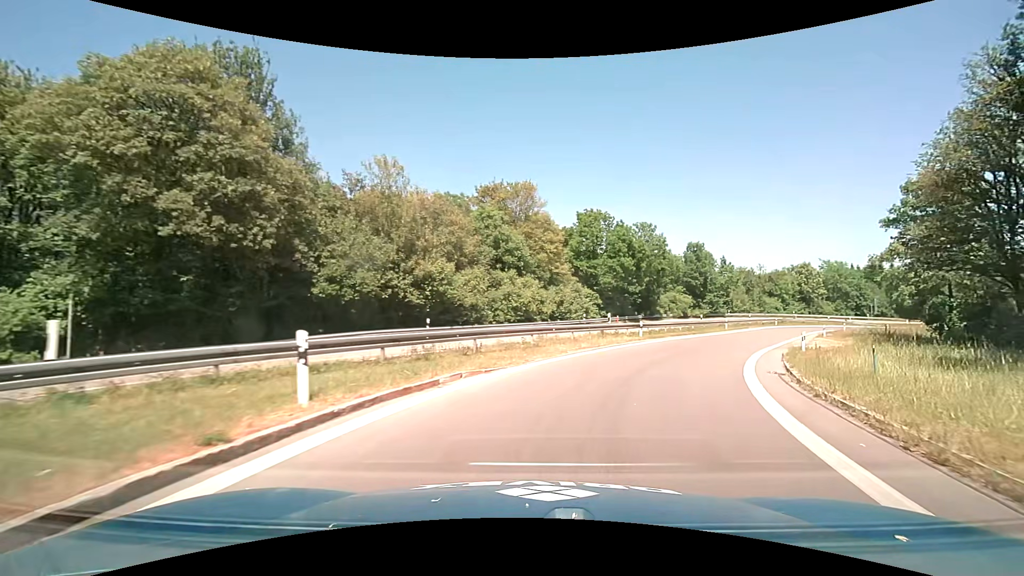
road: motorway_link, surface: asphalt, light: Day
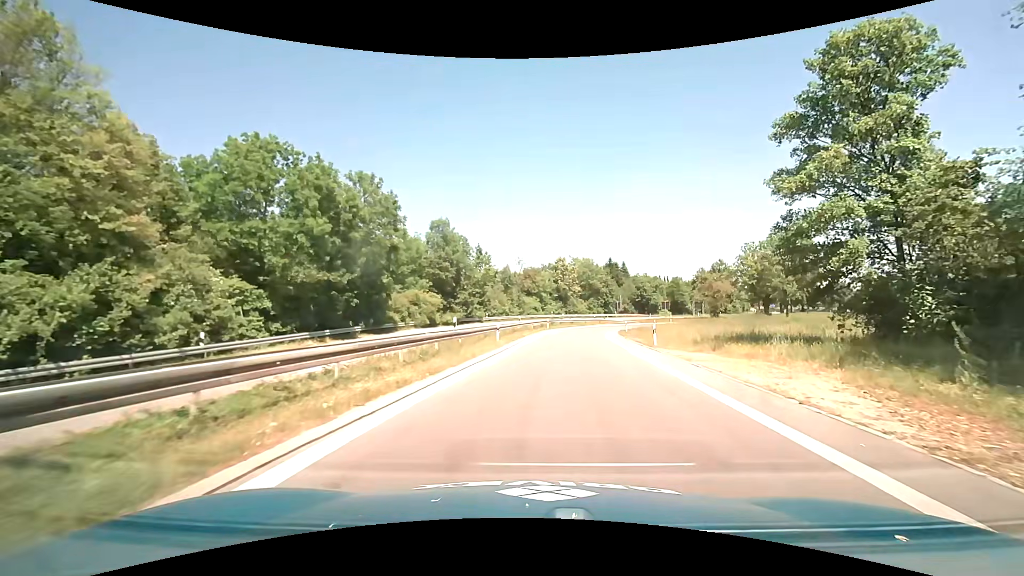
(+8.0, +26.4) m; +28°
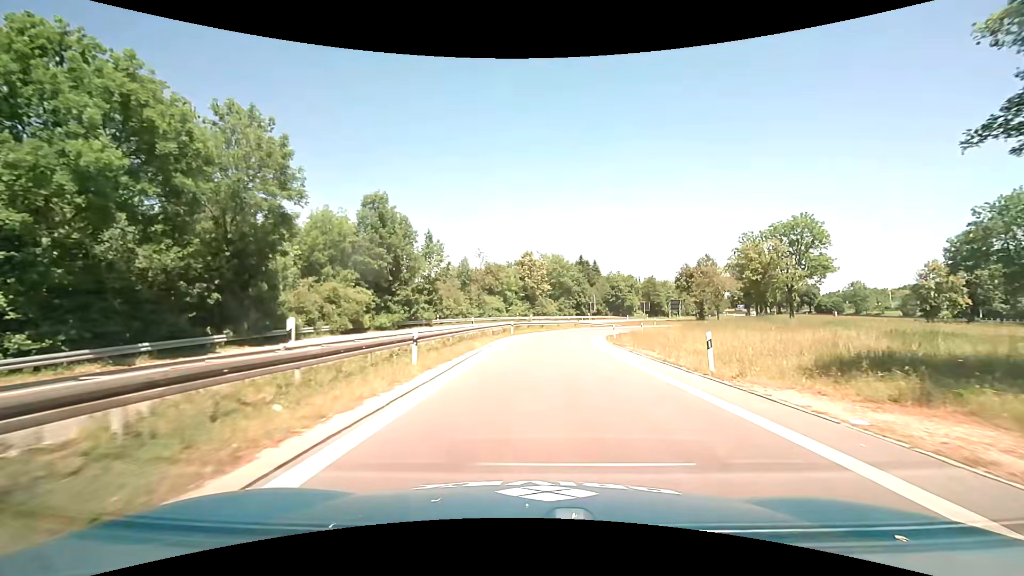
(+0.4, +12.9) m; +4°
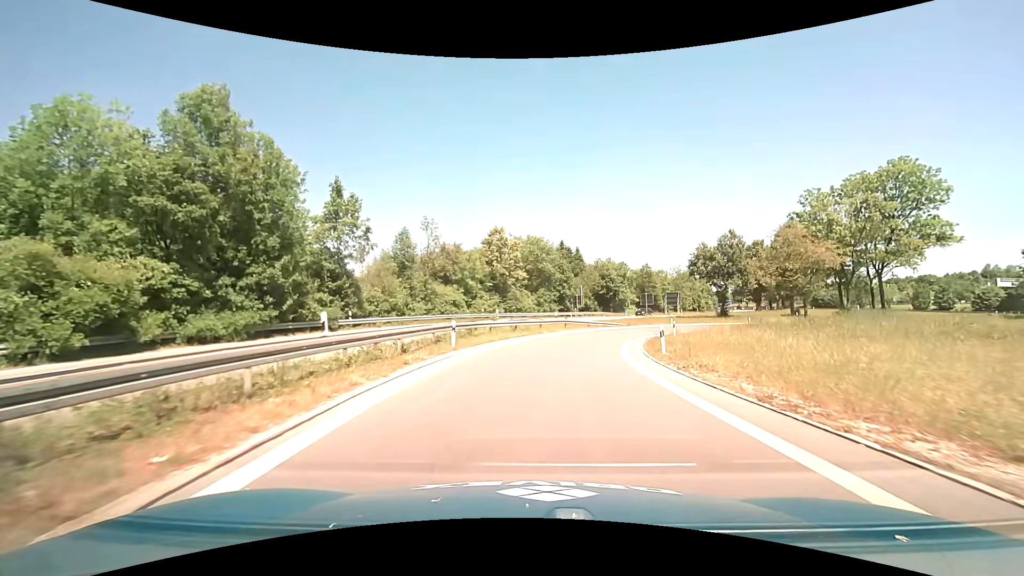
(+0.7, +20.7) m; +3°
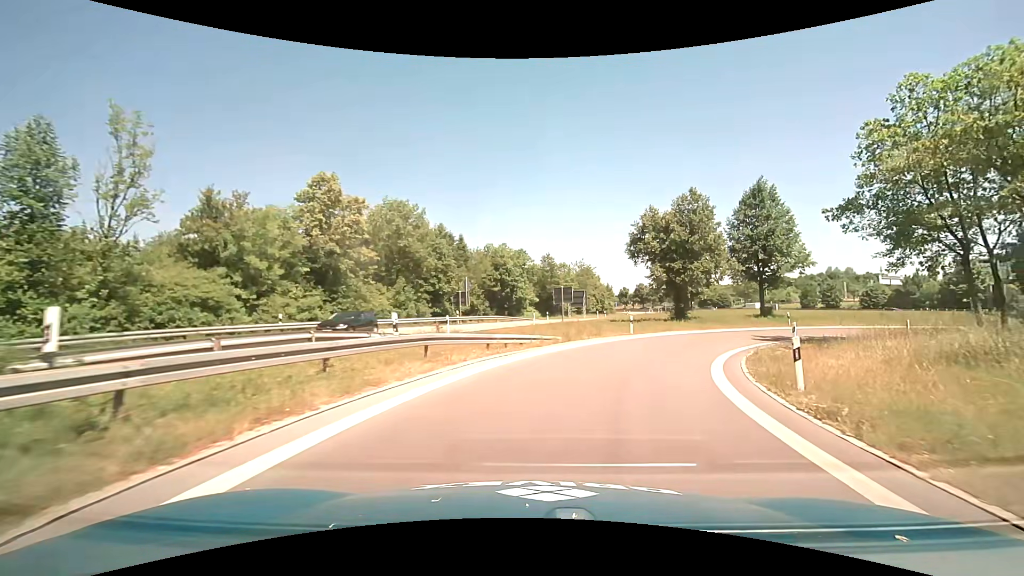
(+1.9, +25.5) m; +13°
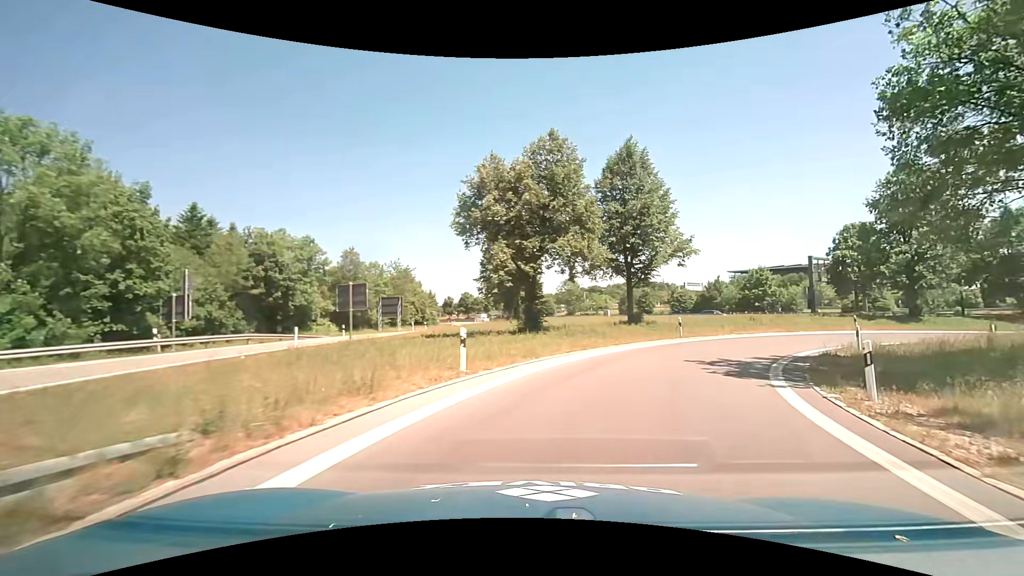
(+2.6, +16.8) m; +19°
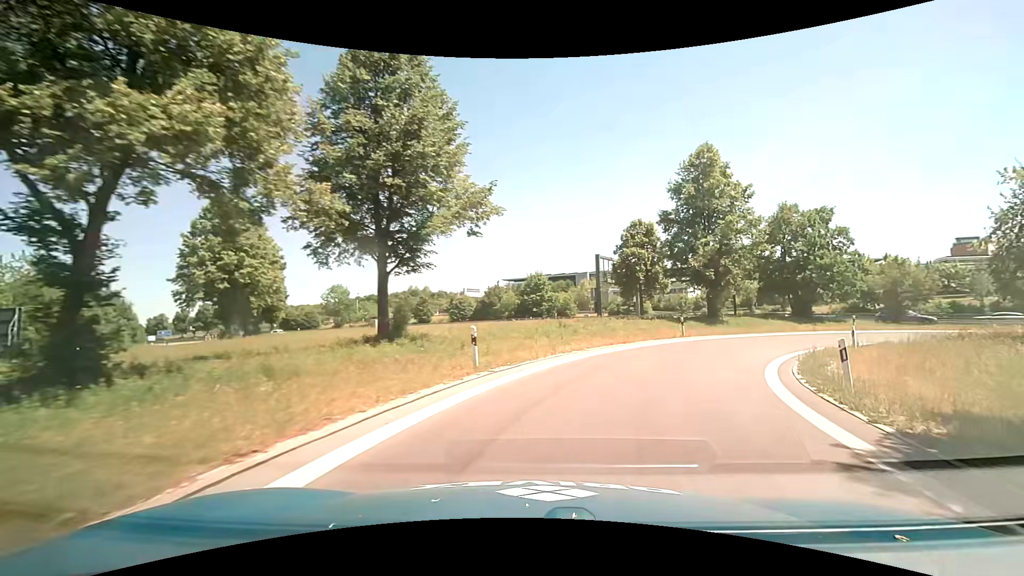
(+3.4, +15.5) m; +25°
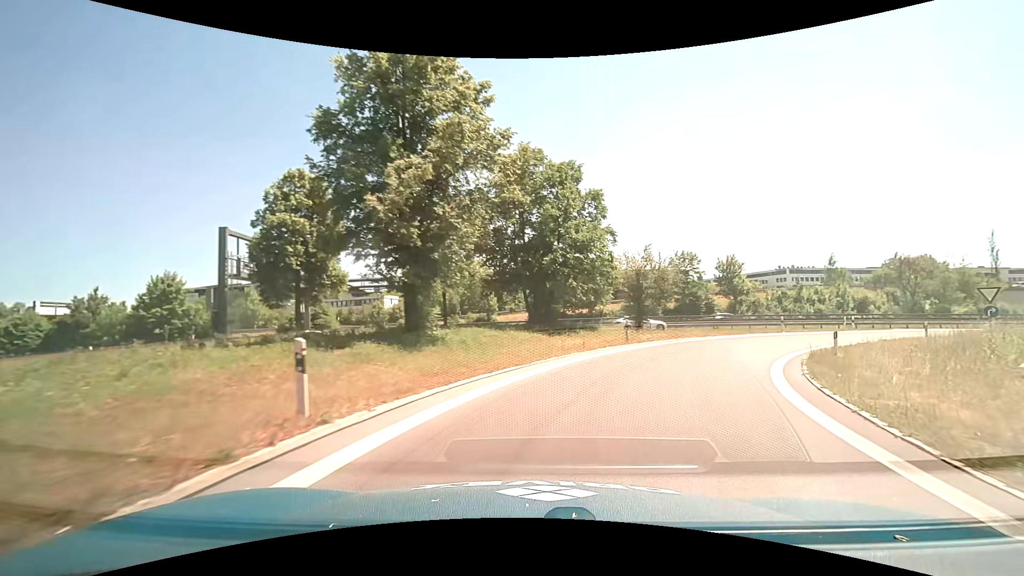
(+6.6, +21.8) m; +33°
(+1, +10) (+5, +19) (+11, +27) (+19, +34) (+27, +38) (+37, +42) (+46, +45) (+56, +47) (+66, +49) (+76, +51) m
